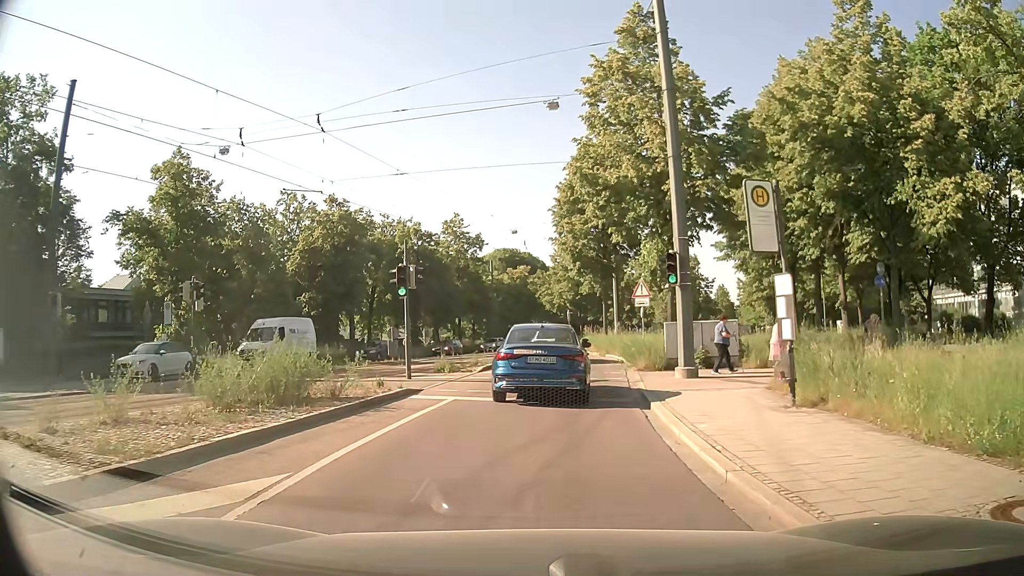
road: residential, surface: asphalt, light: Day
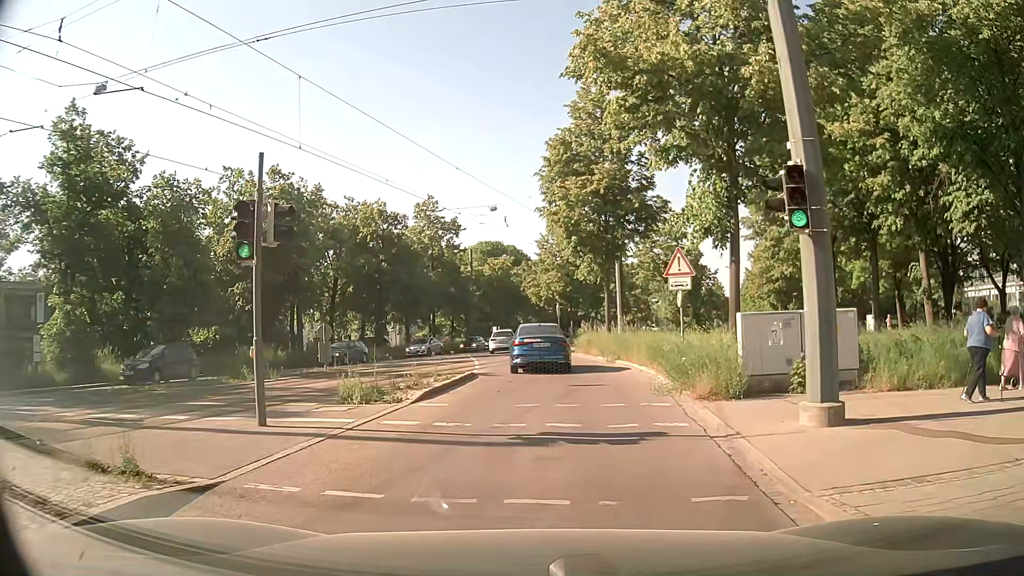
(-0.2, +9.2) m; 0°
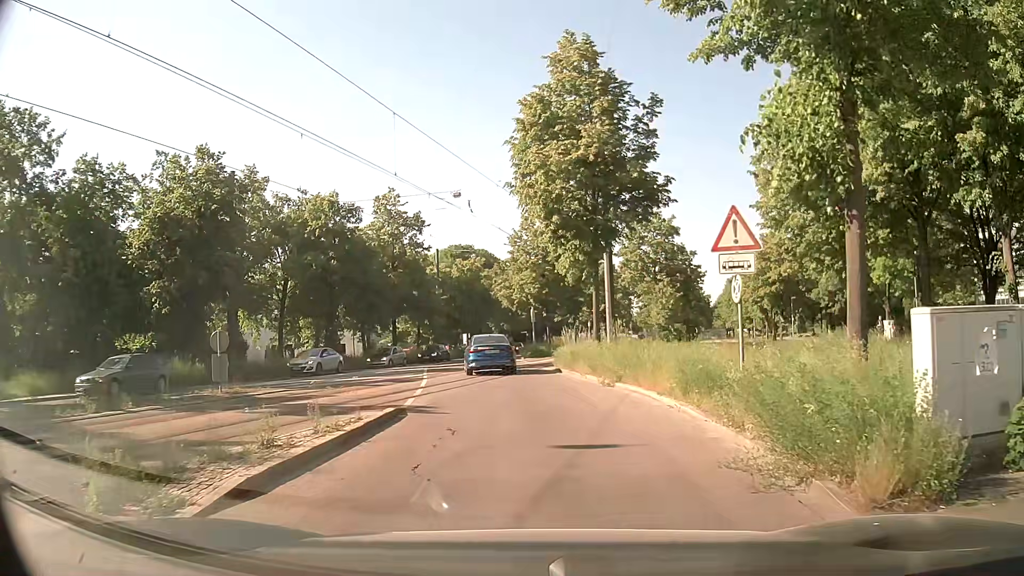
(0.0, +7.3) m; +1°
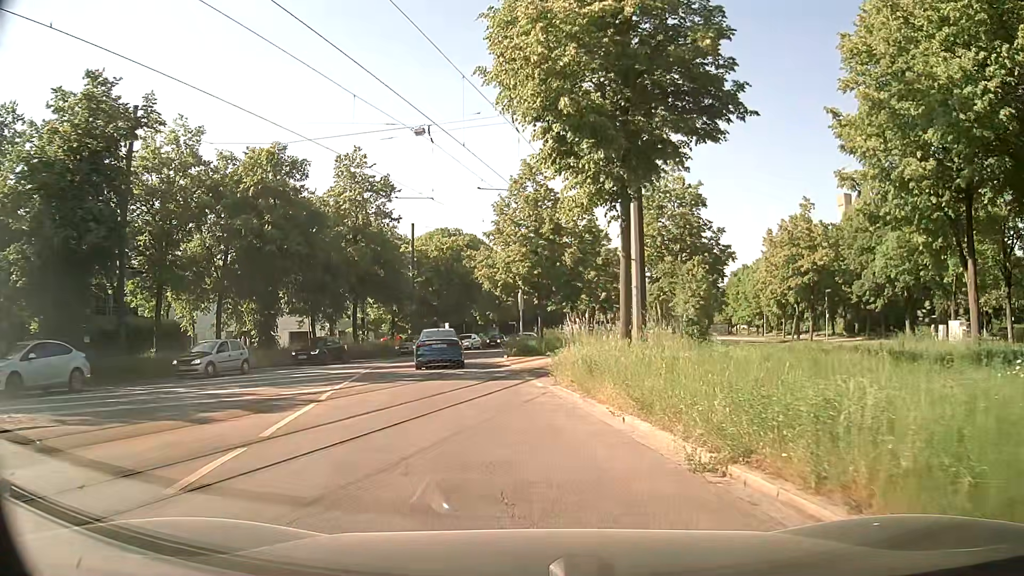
(+0.2, +10.7) m; 0°
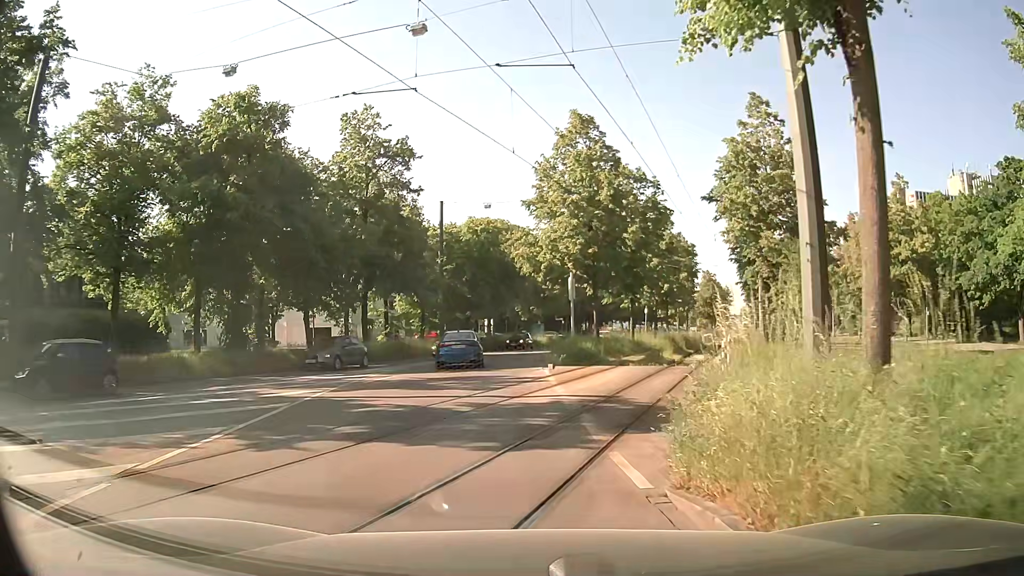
(-0.1, +9.8) m; -2°
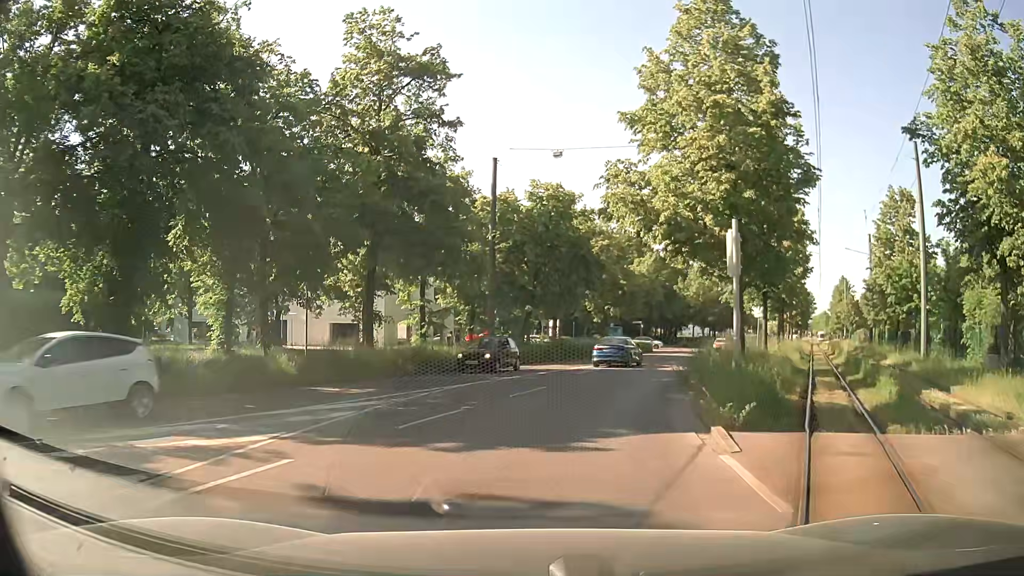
(-1.1, +14.1) m; -7°
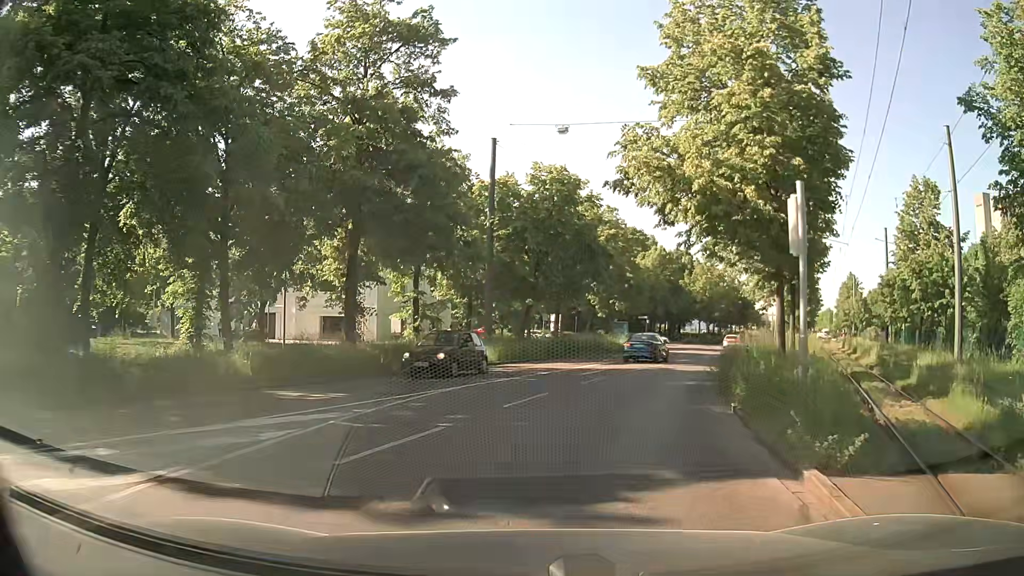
(+0.1, +3.3) m; 0°
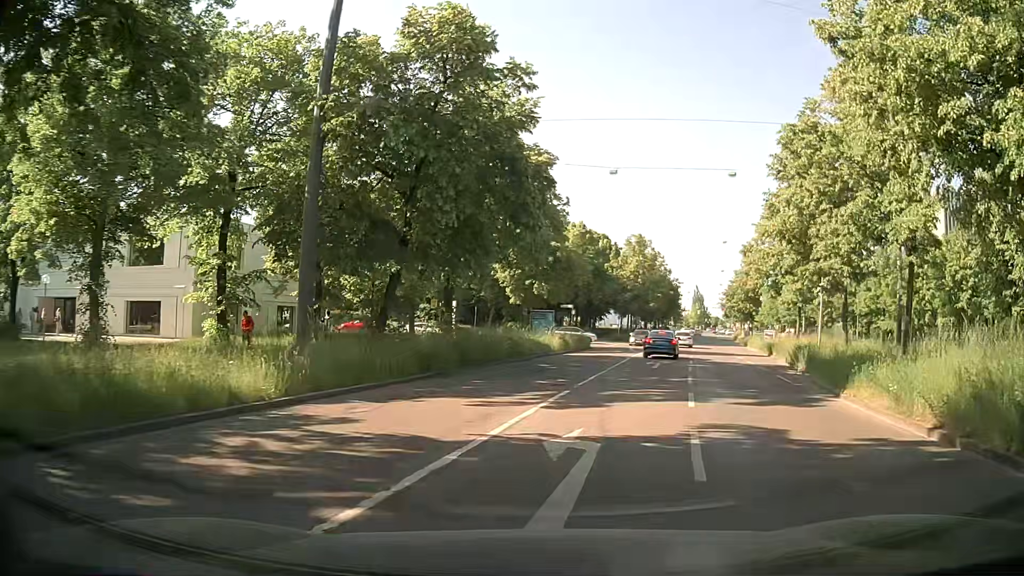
(+1.0, +18.5) m; +10°
(+1, +10) (+3, +20) (+5, +29) (+8, +39) (+10, +49) (+12, +59) (+8, +67) (-1, +69) (-11, +70) (-21, +71) m
